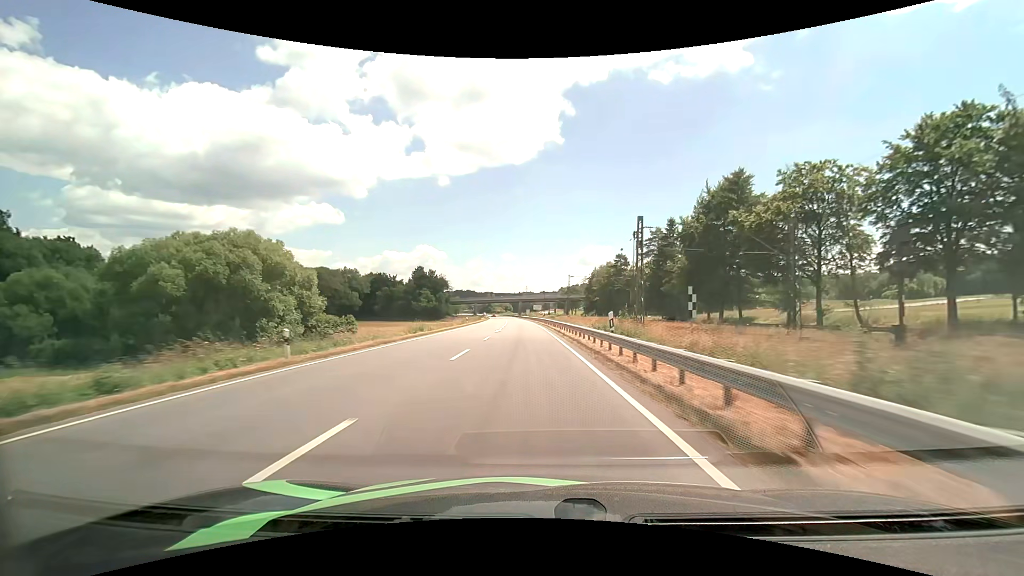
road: primary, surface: asphalt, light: Day
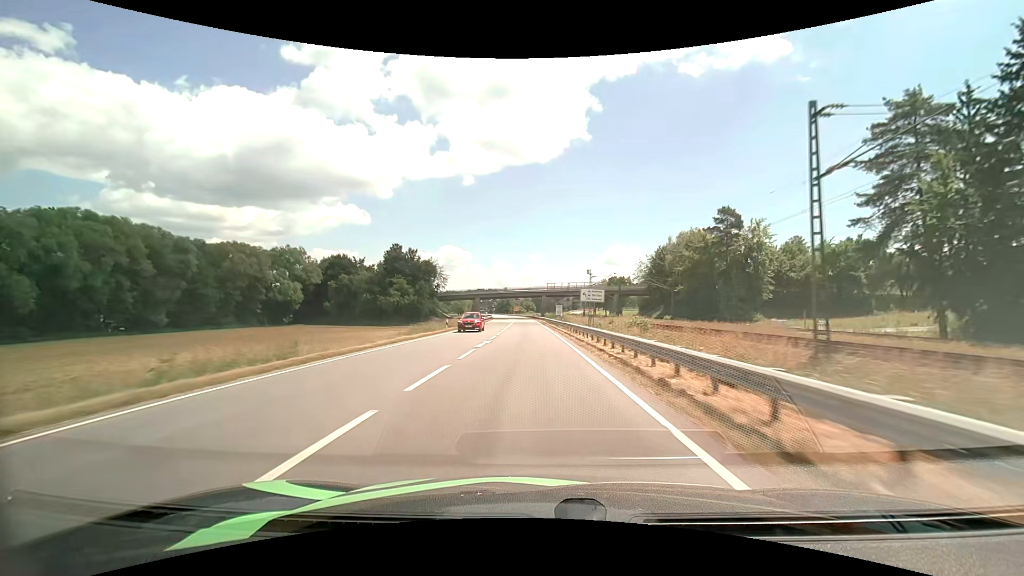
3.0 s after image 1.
(-2.4, +71.0) m; -3°
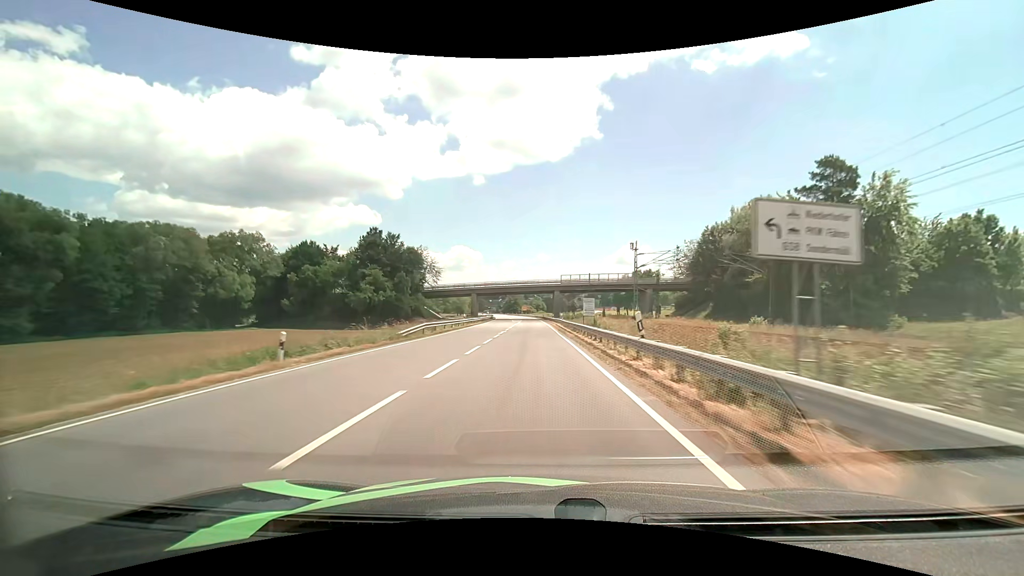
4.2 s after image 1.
(-0.2, +28.4) m; -1°
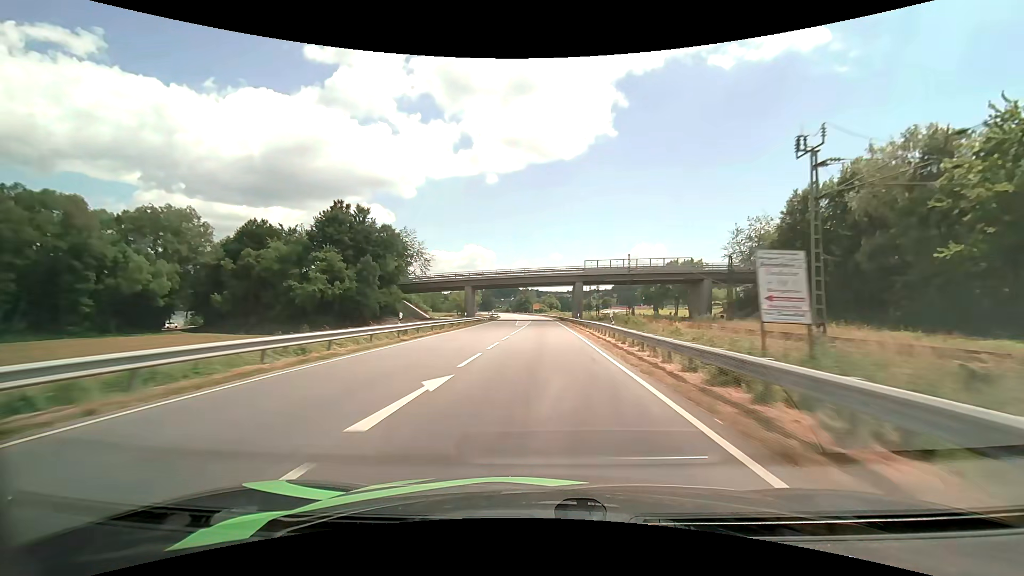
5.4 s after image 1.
(-0.3, +28.4) m; -1°
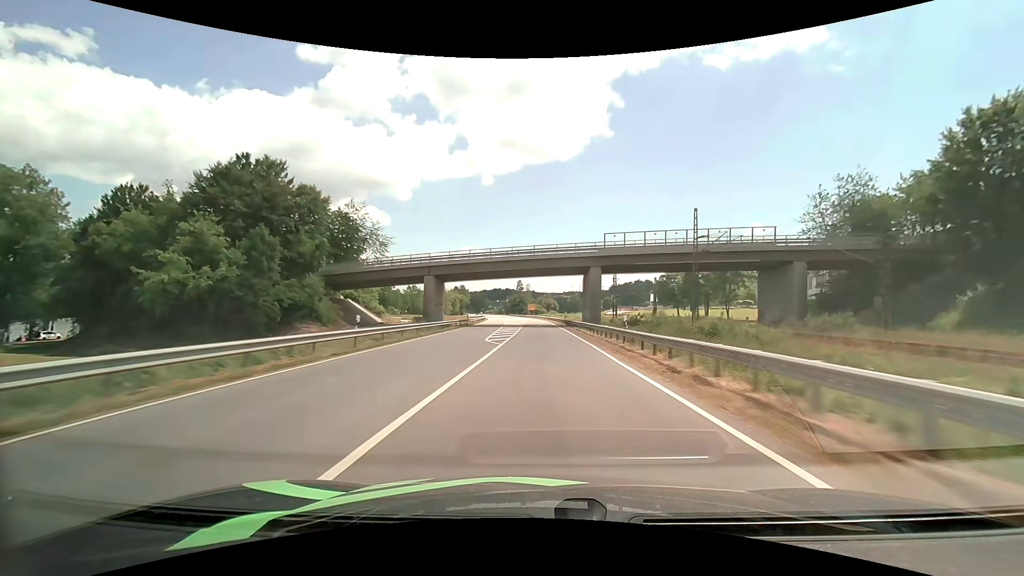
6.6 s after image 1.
(+0.1, +28.4) m; 0°
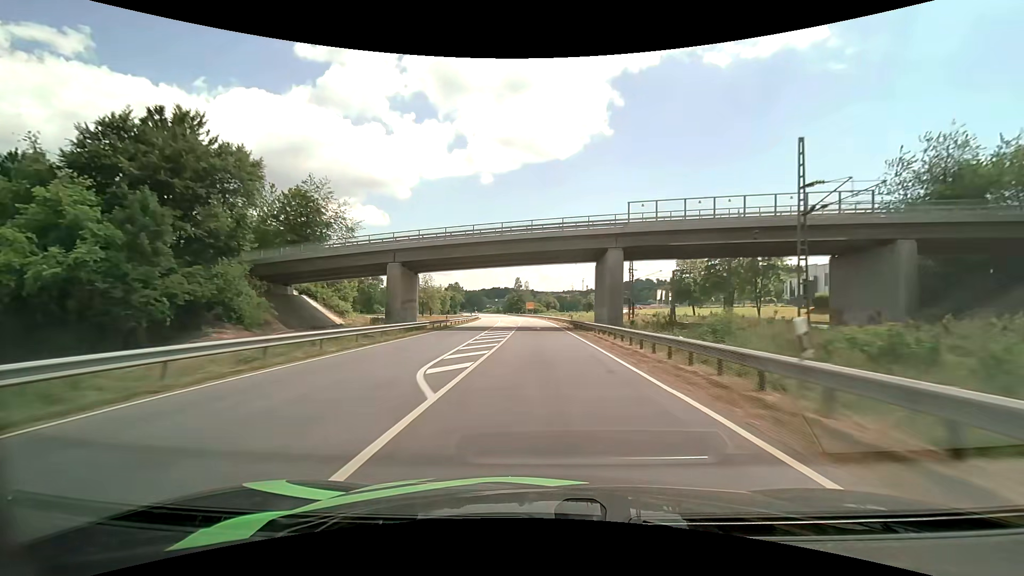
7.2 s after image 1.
(0.0, +14.3) m; 0°
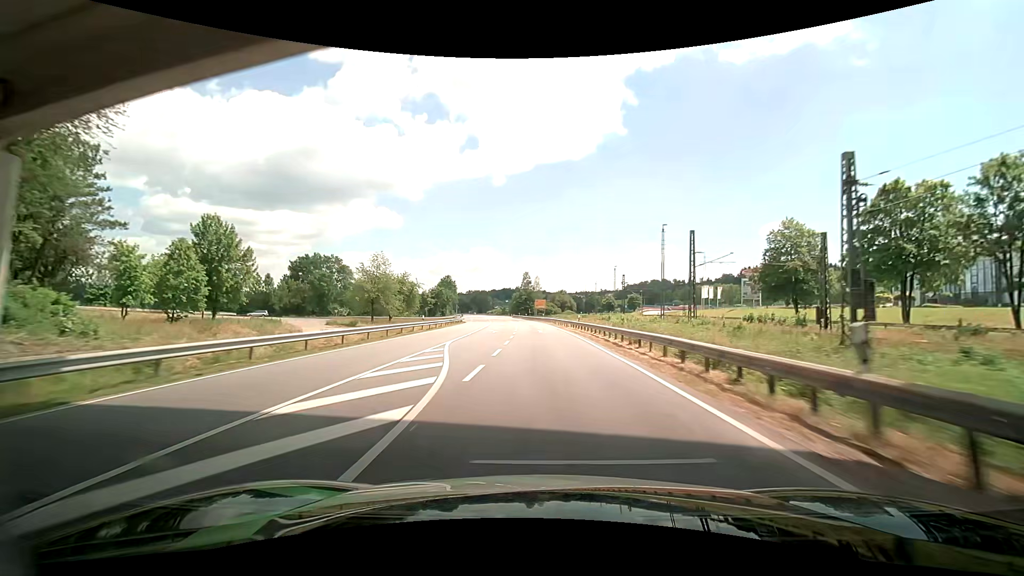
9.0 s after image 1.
(-0.3, +43.0) m; -1°
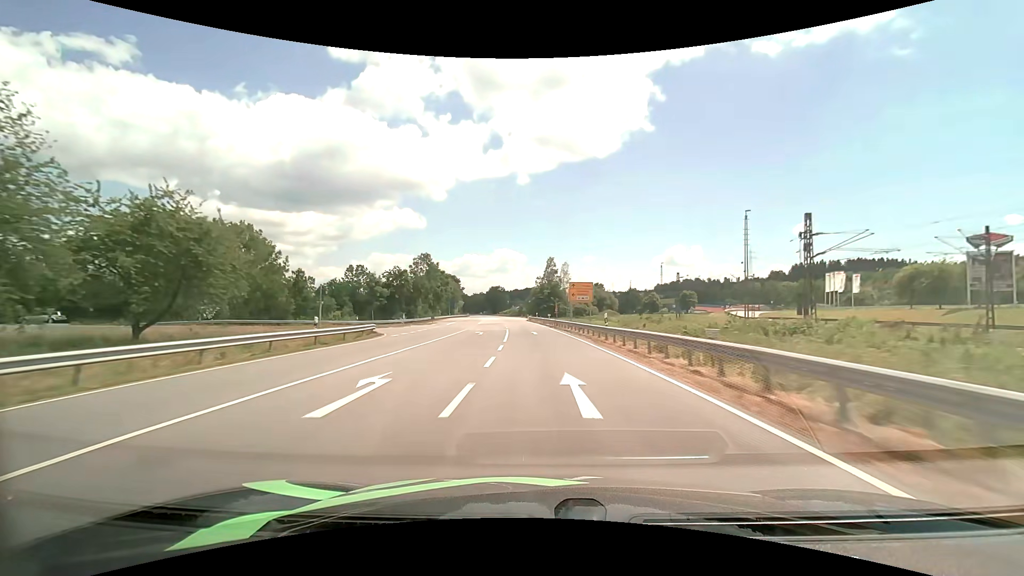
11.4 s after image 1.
(-2.0, +57.8) m; -3°
(0, +10) (0, +20) (-1, +30) (-1, +40) (-1, +50) (-2, +60) (-3, +70) (-4, +80) (-5, +90) (-6, +100) m
